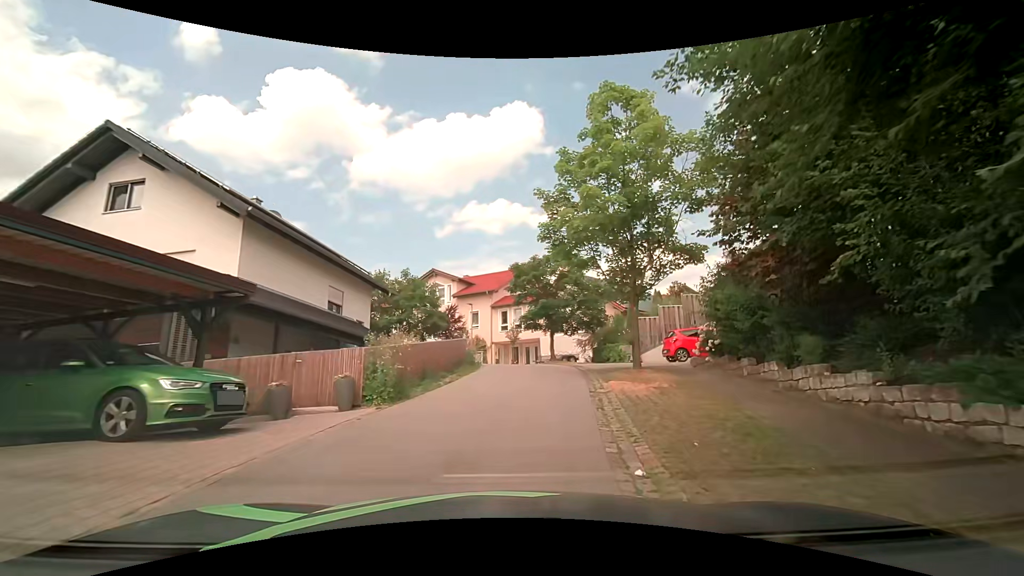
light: Day
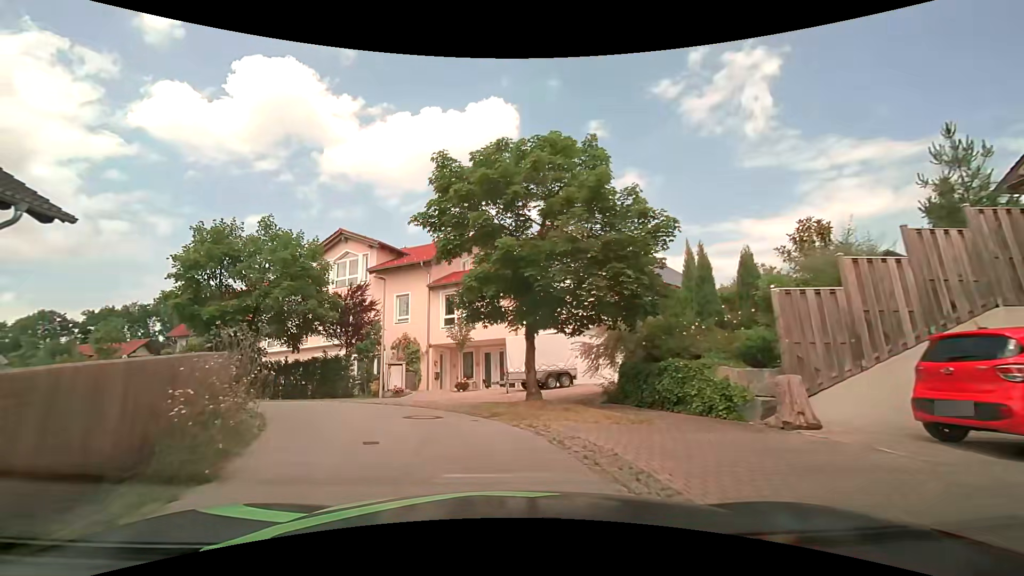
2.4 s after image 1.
(+1.5, +17.3) m; +4°
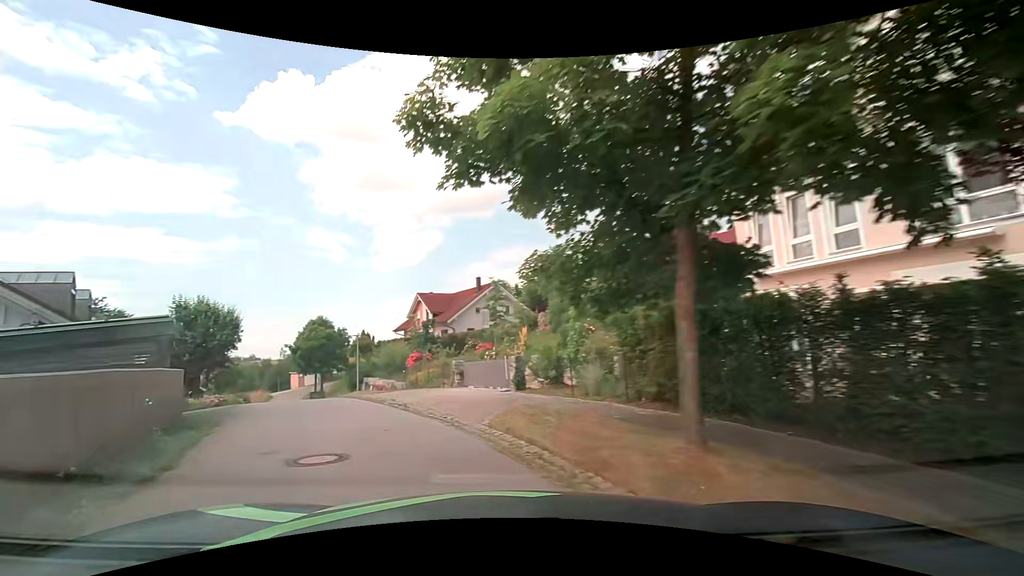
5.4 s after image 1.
(-6.9, +17.9) m; -51°
